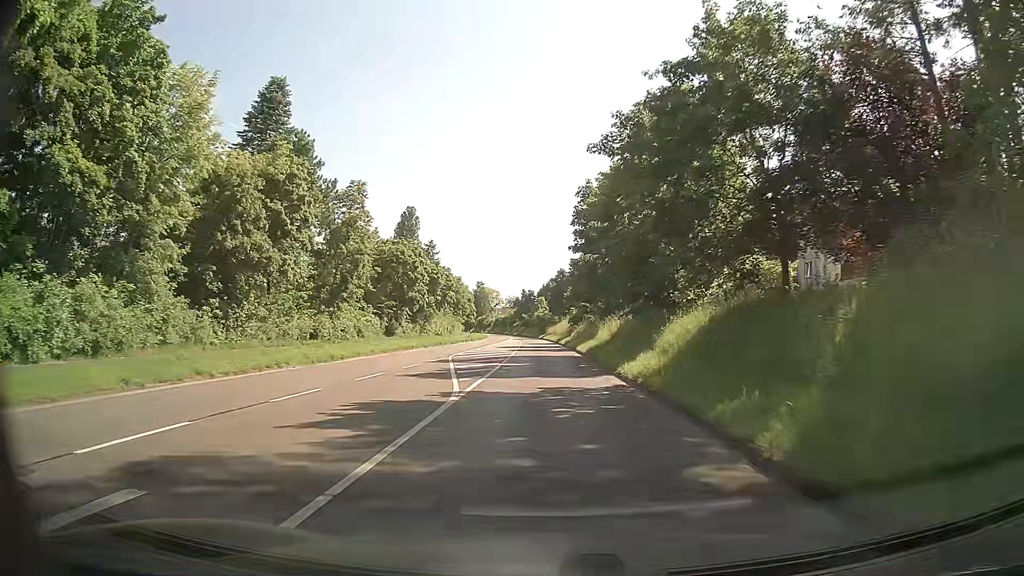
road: secondary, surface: asphalt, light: Day
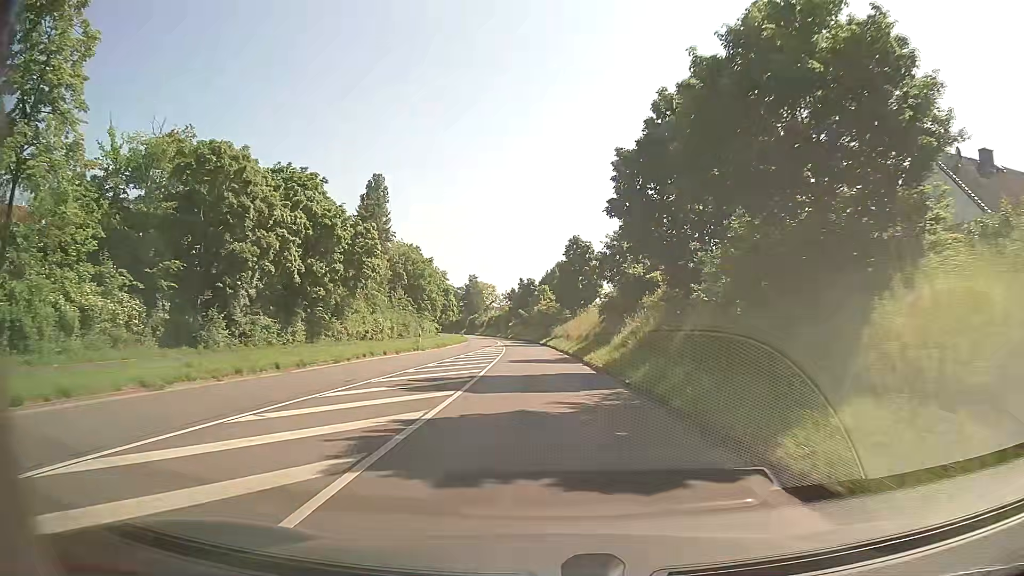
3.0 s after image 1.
(+0.7, +37.5) m; +2°
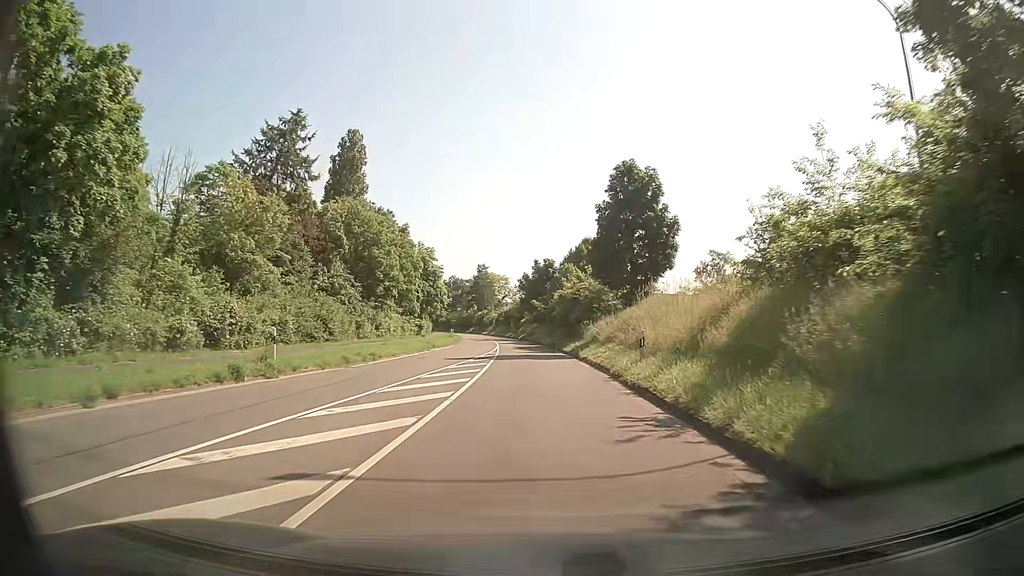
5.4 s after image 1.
(-1.1, +29.9) m; -2°
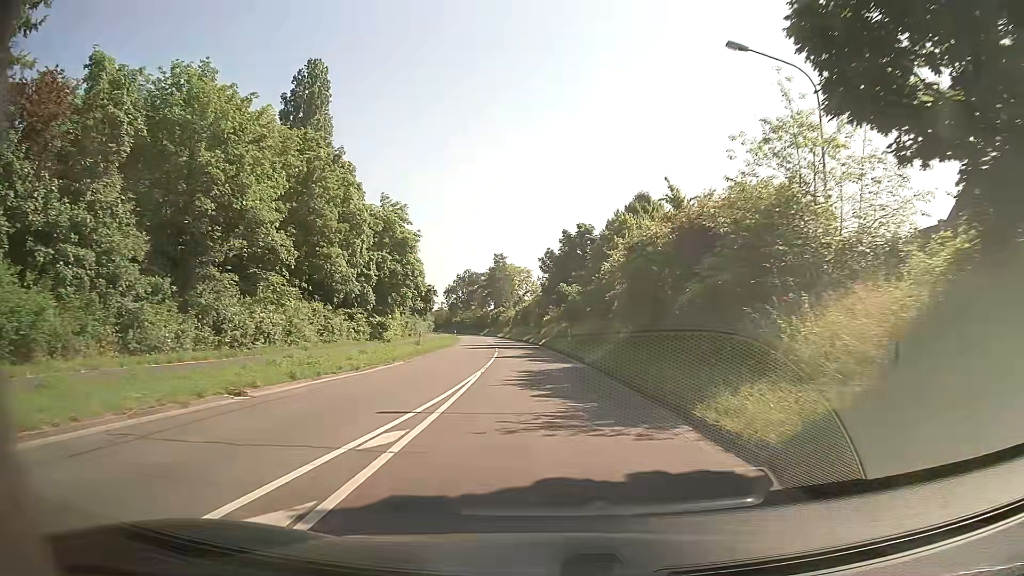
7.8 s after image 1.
(-0.7, +29.9) m; -2°
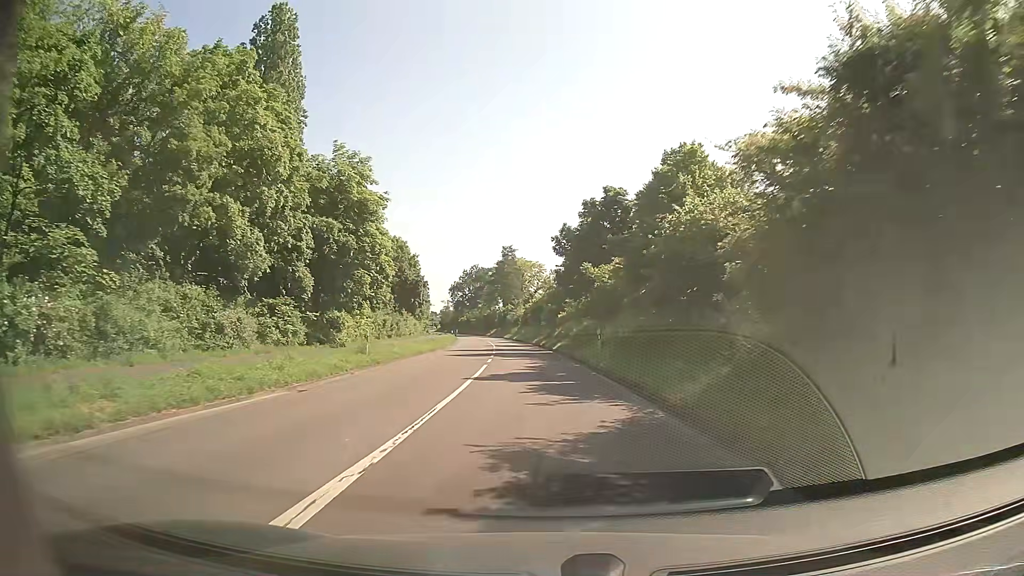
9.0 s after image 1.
(-0.3, +15.0) m; -1°
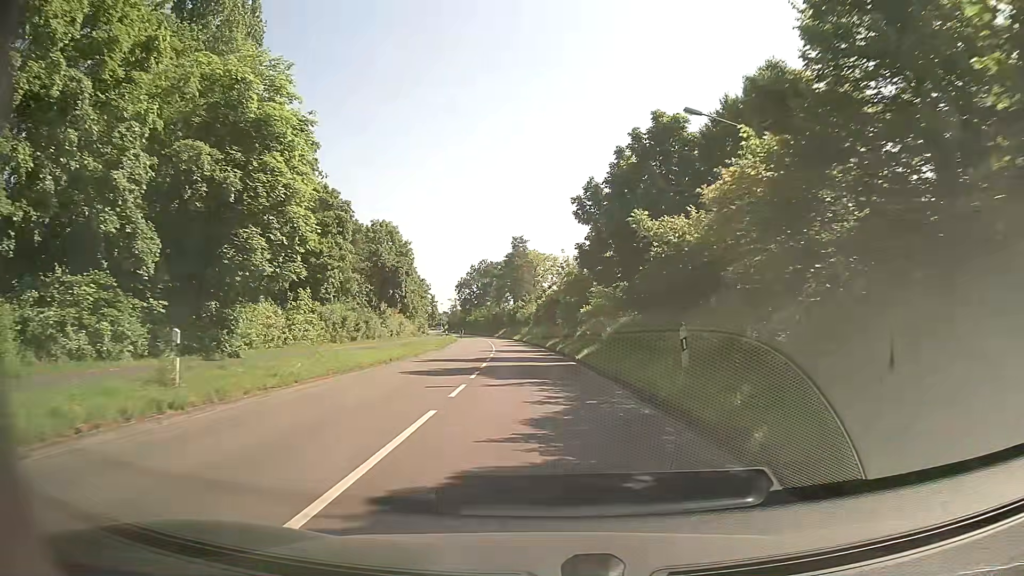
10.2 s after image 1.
(-0.3, +15.0) m; -2°
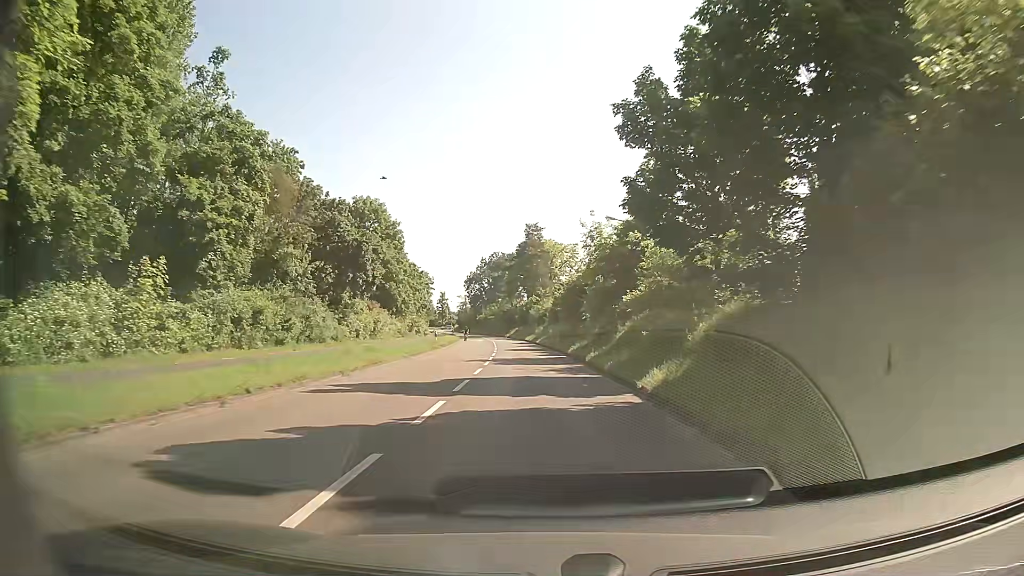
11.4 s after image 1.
(-0.1, +15.0) m; -1°
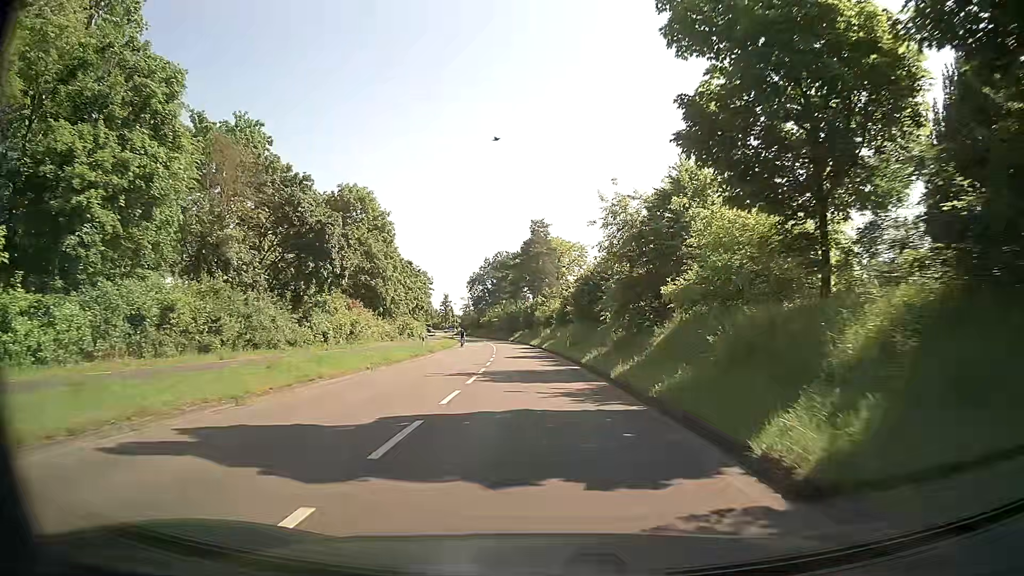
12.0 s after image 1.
(0.0, +7.5) m; 0°
